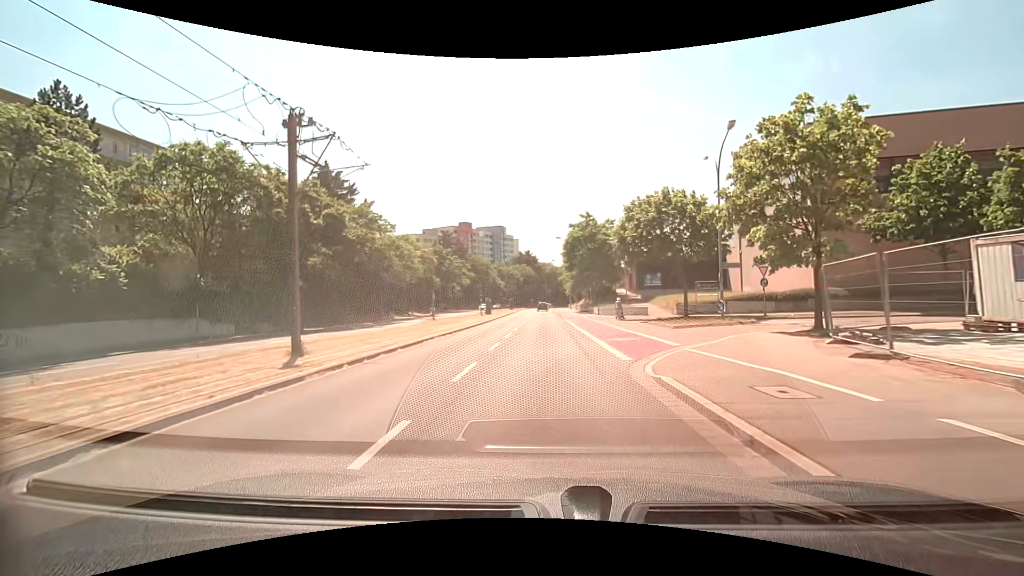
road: primary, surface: asphalt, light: Day
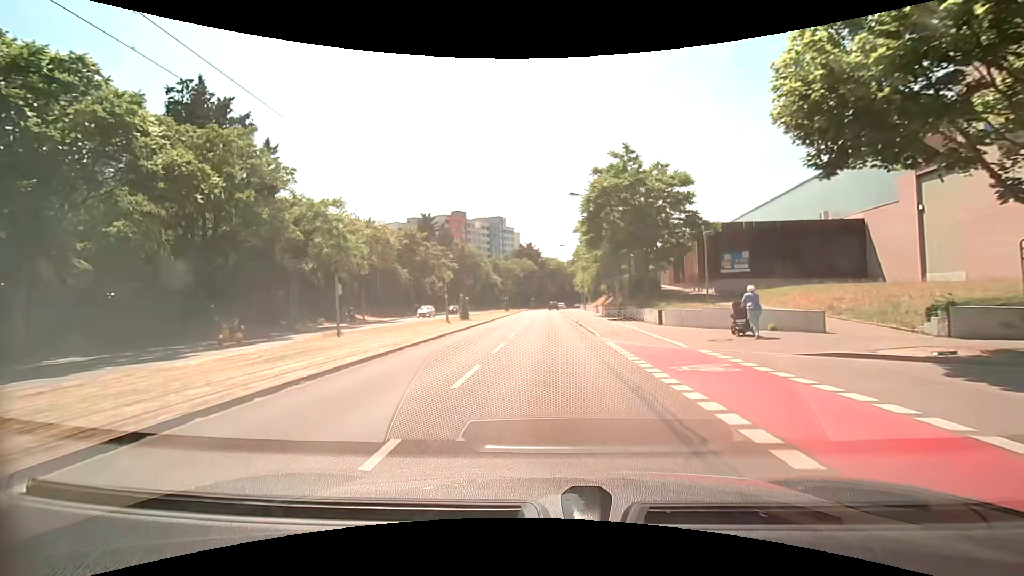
(-0.4, +25.0) m; -1°
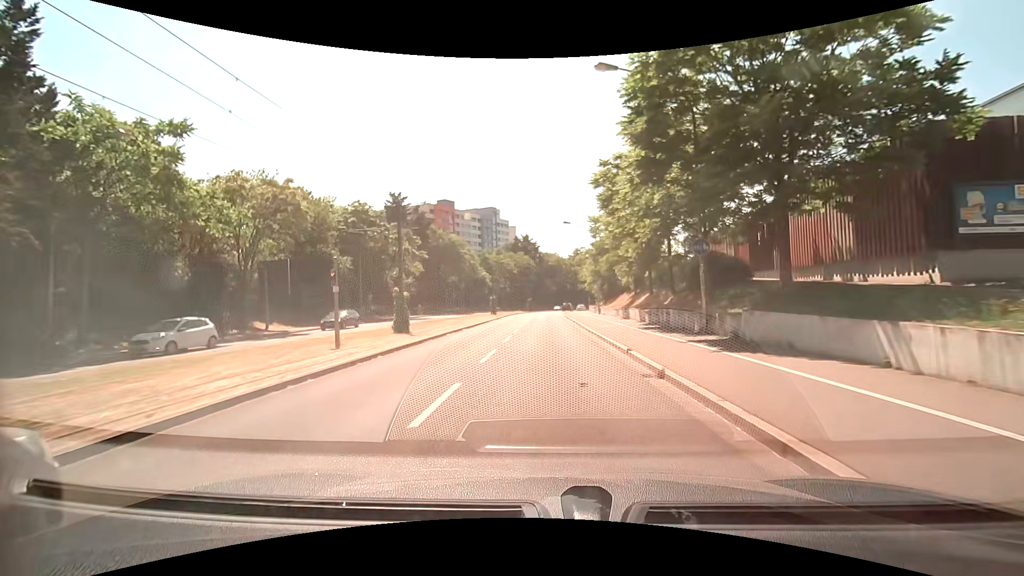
(0.0, +20.8) m; 0°
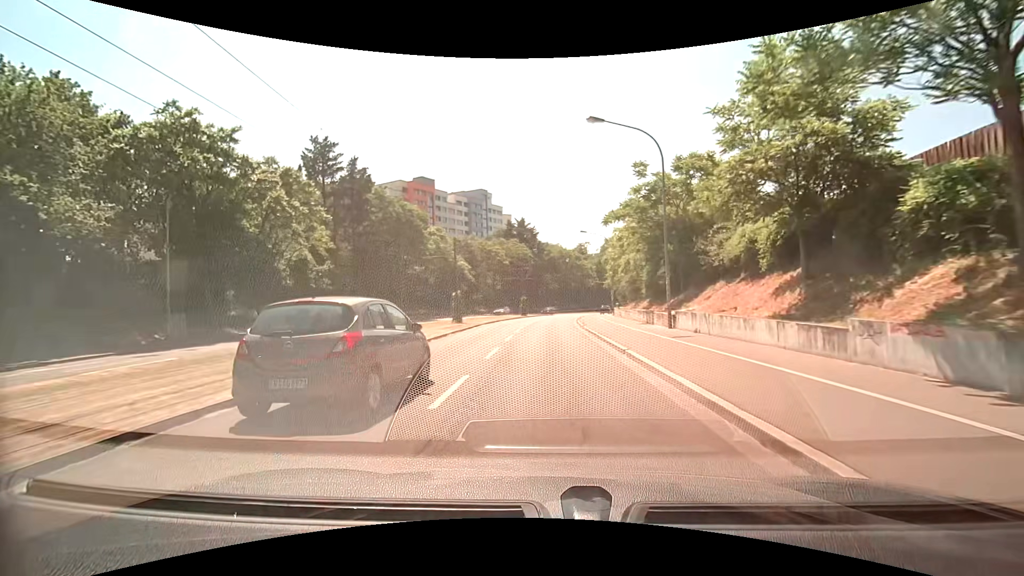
(0.0, +29.1) m; 0°
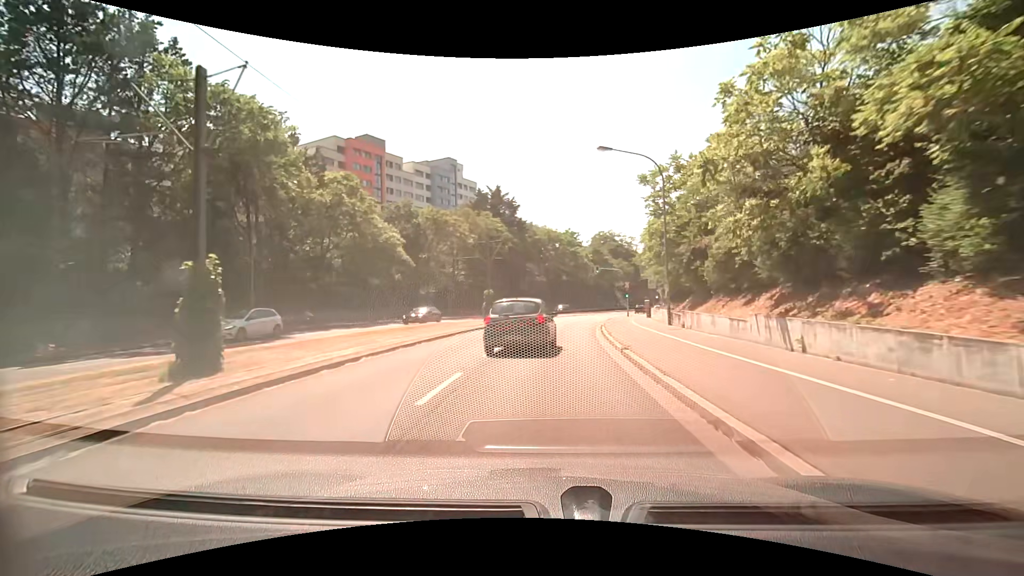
(+0.2, +29.8) m; +1°
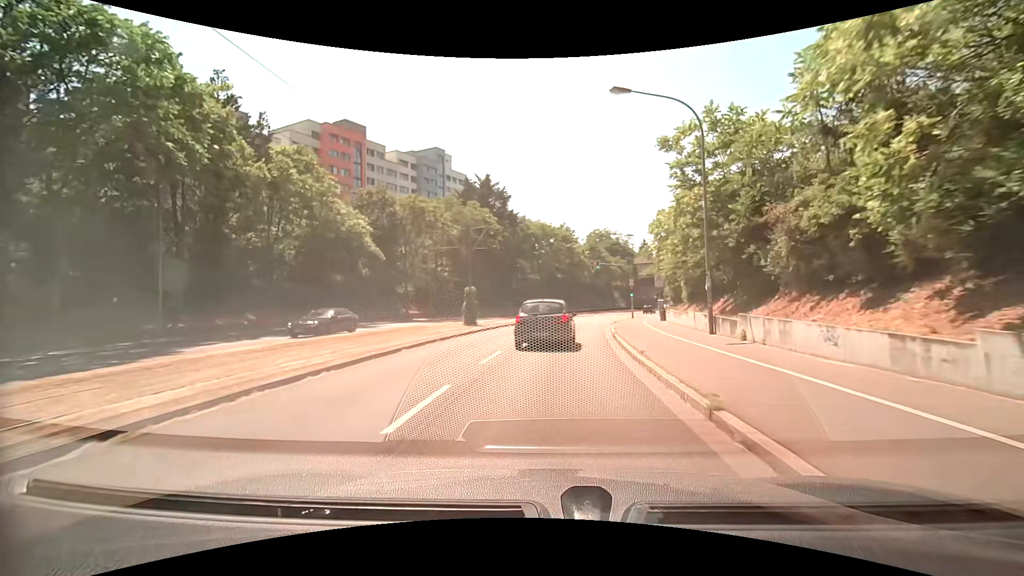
(+0.1, +7.4) m; +1°
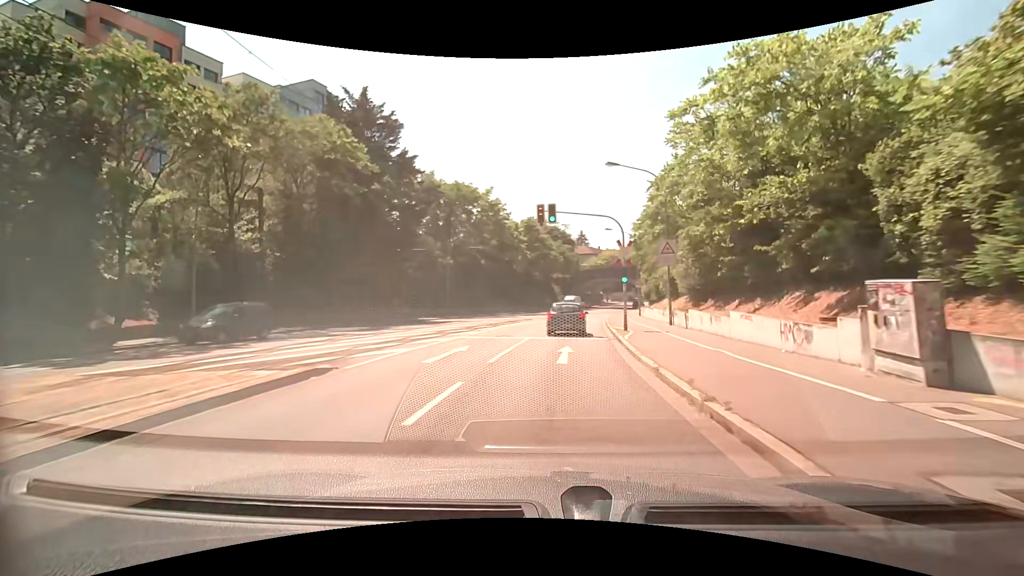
(+1.8, +29.3) m; +8°
